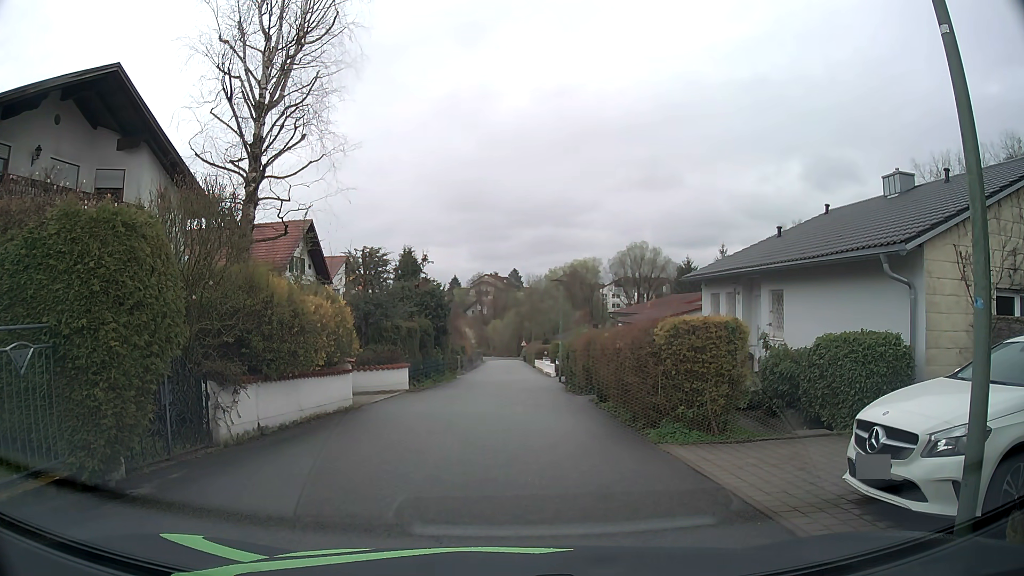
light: Day
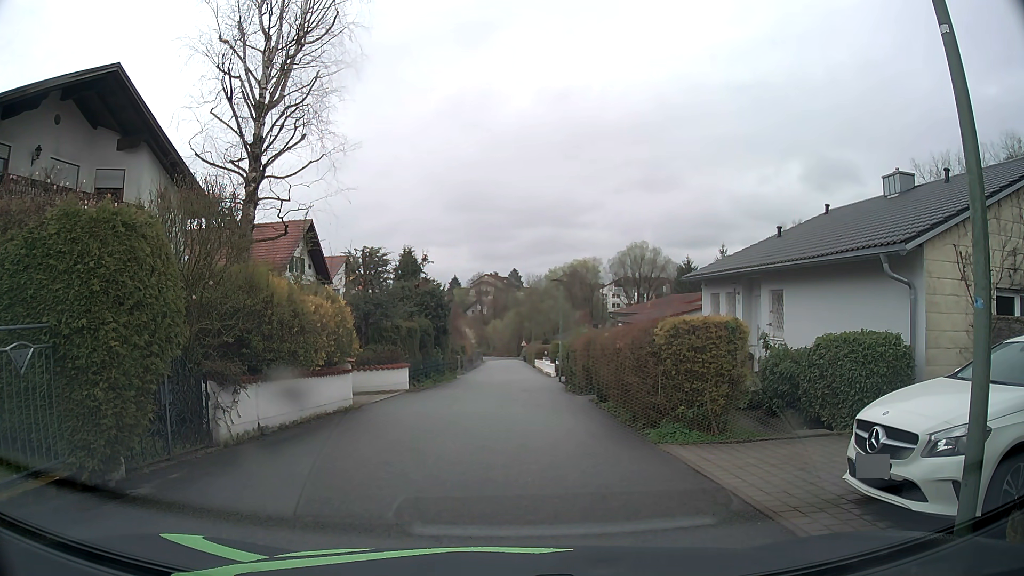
(0.0, 0.0) m; 0°
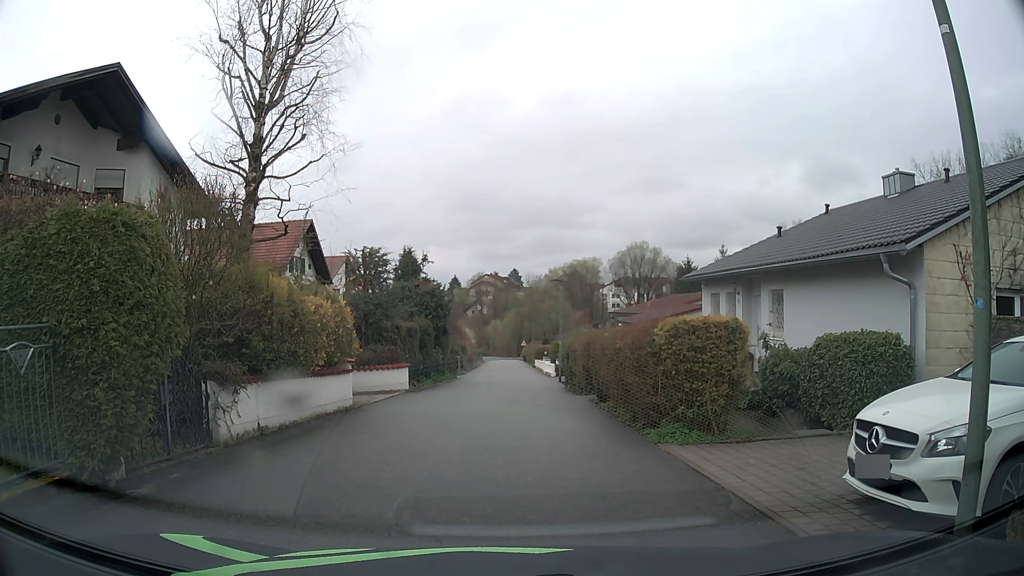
(0.0, 0.0) m; 0°
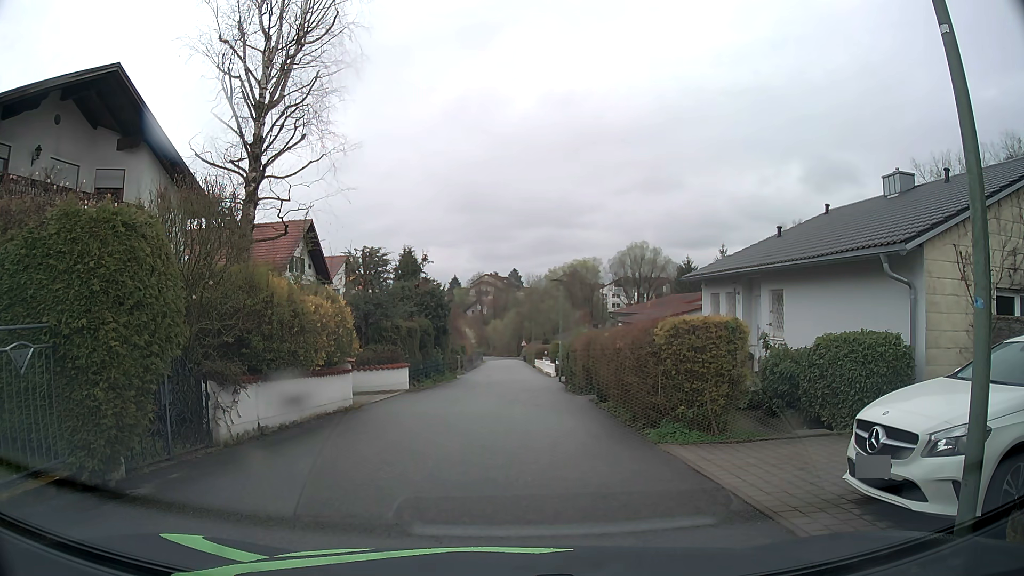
(0.0, 0.0) m; 0°
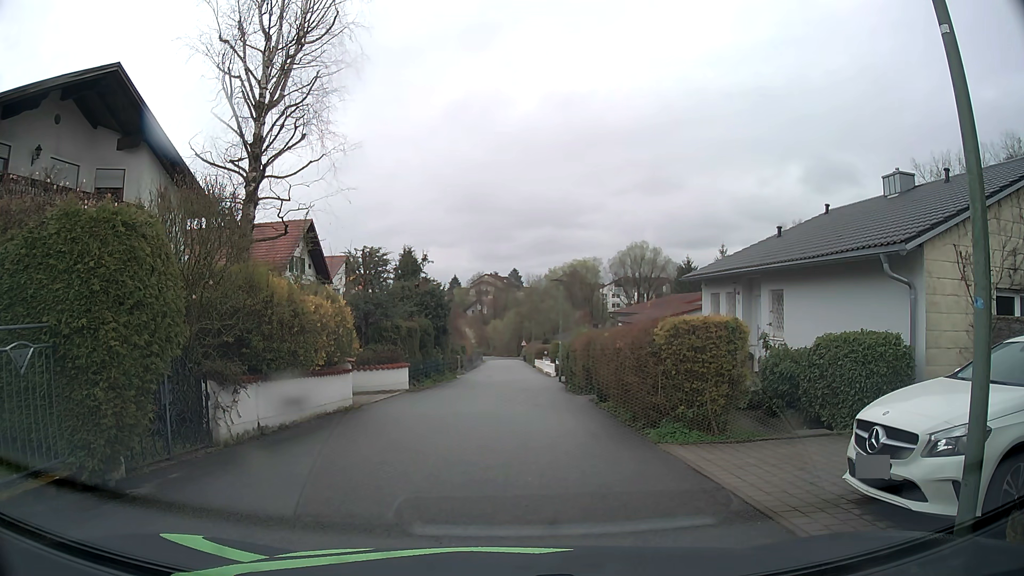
(0.0, 0.0) m; 0°
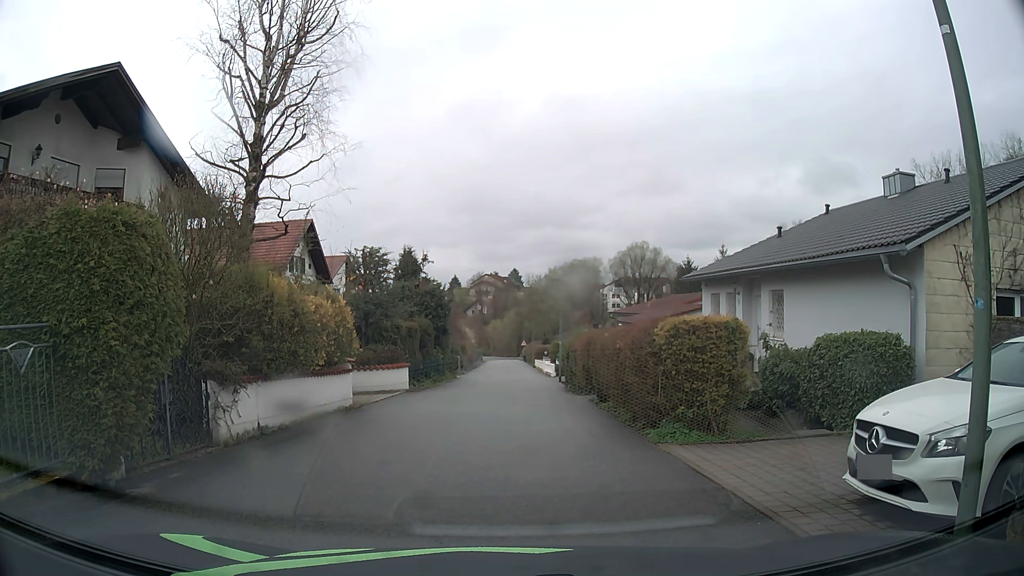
(0.0, 0.0) m; 0°
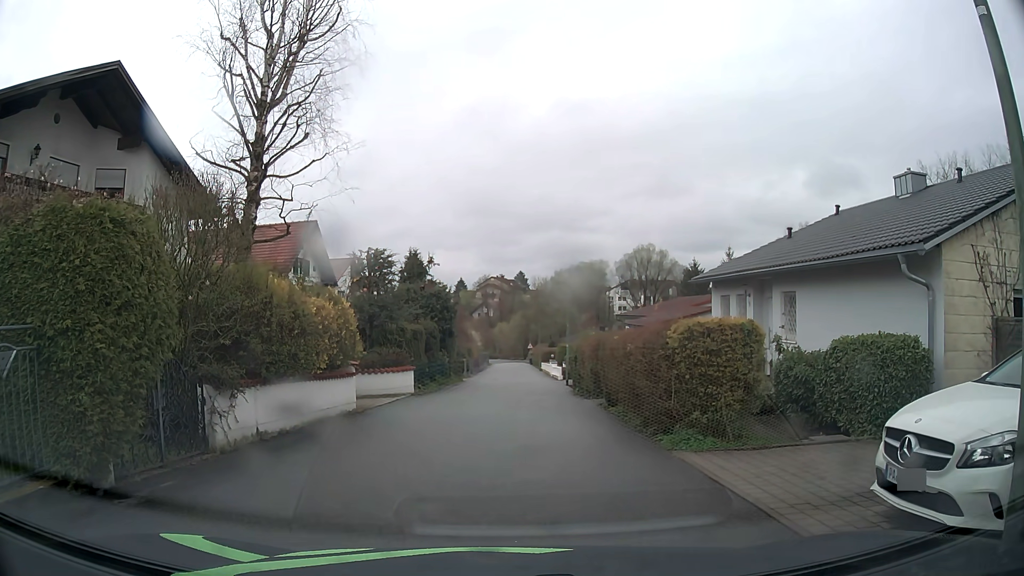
(0.0, +0.3) m; 0°
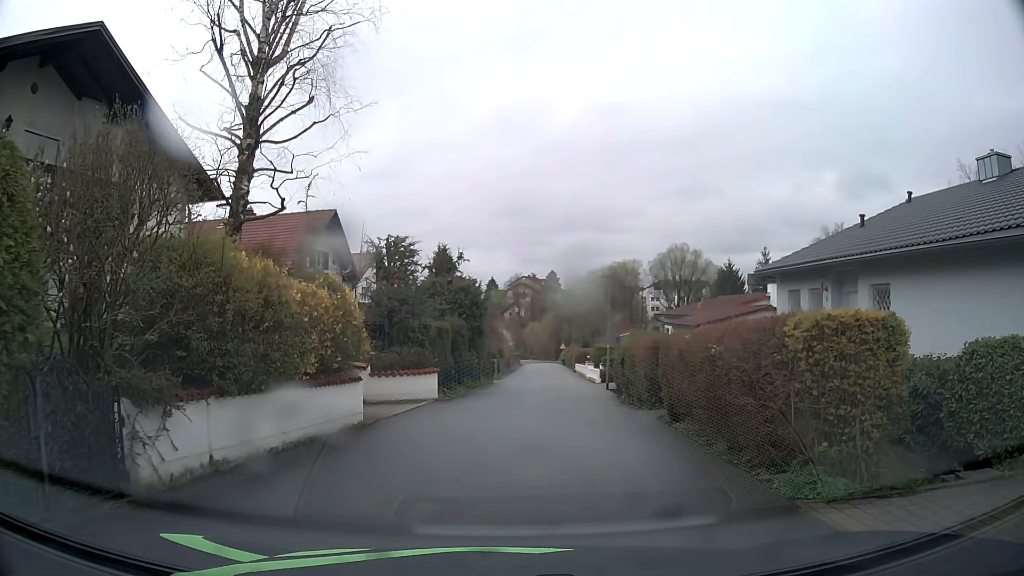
(-0.1, +3.0) m; -2°
(0, +10) (+1, +20) (+1, +30) (+2, +40) (+3, +50) (+3, +60) (+4, +70) (+5, +80) (+5, +90) (+6, +100) m
